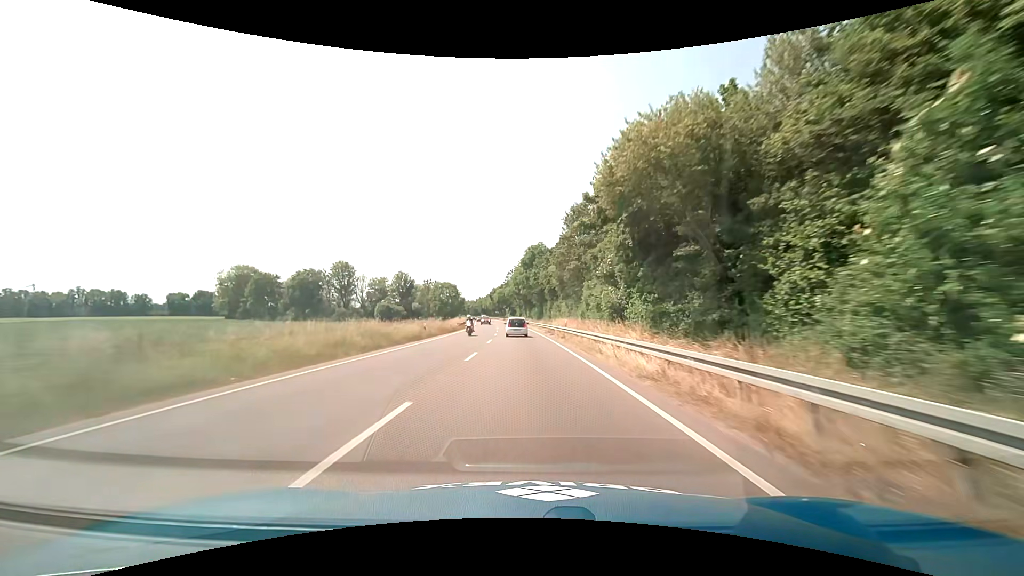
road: primary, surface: asphalt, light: Day
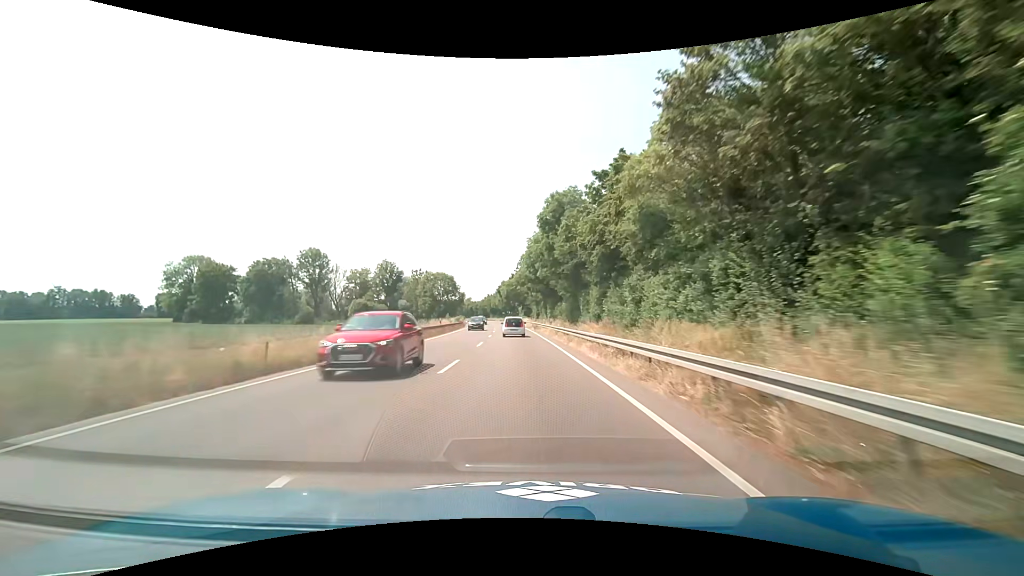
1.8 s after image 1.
(-0.6, +39.7) m; -2°
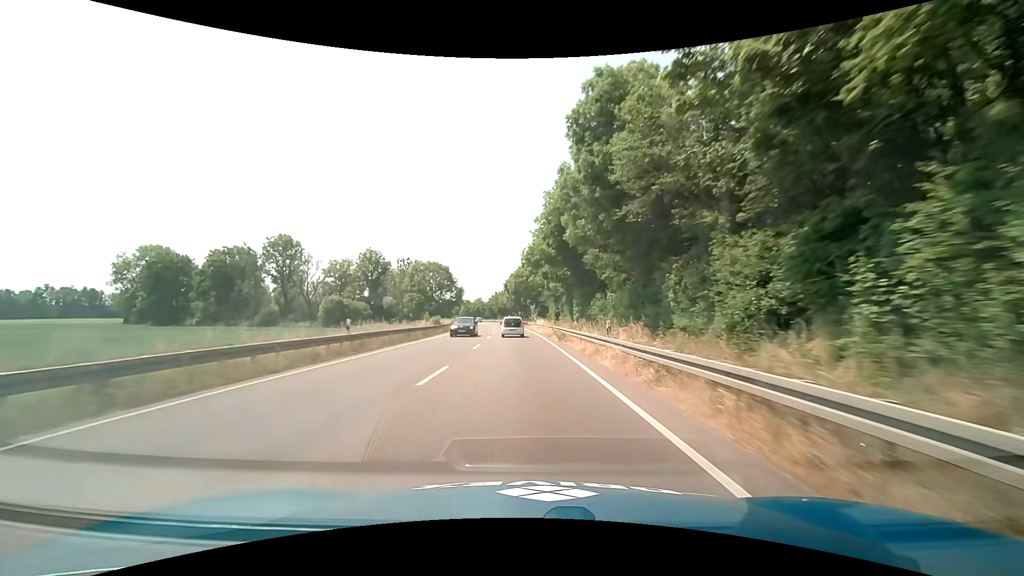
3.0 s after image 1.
(-0.3, +26.1) m; -1°
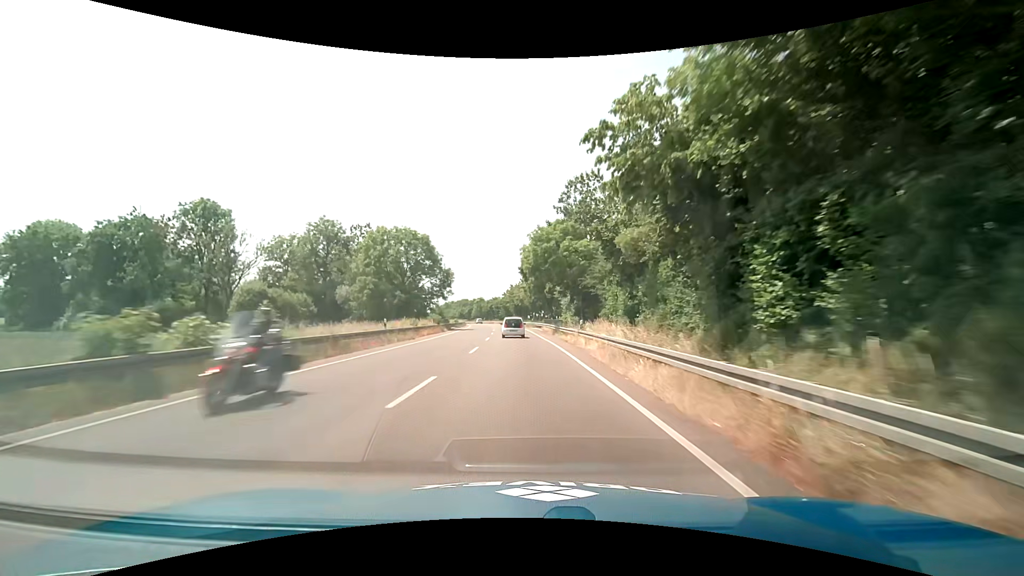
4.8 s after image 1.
(-0.8, +38.6) m; -3°
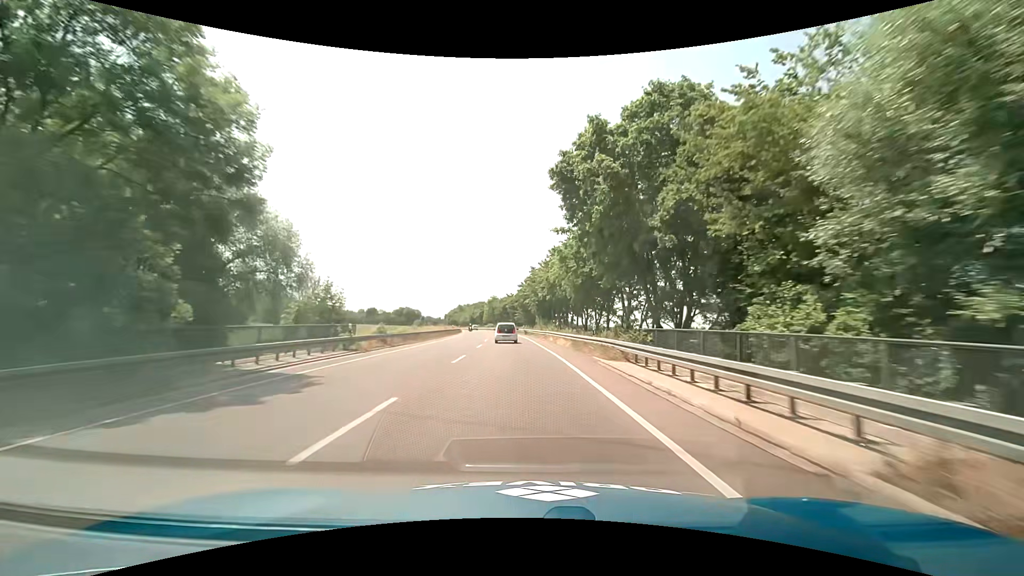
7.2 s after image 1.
(-1.4, +50.9) m; -3°
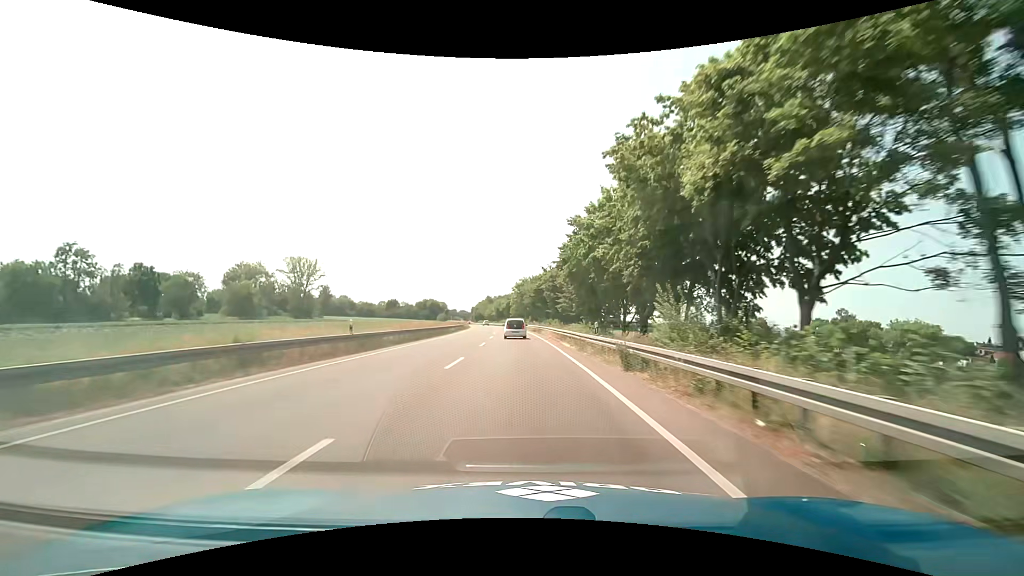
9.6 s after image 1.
(-1.8, +51.4) m; -4°
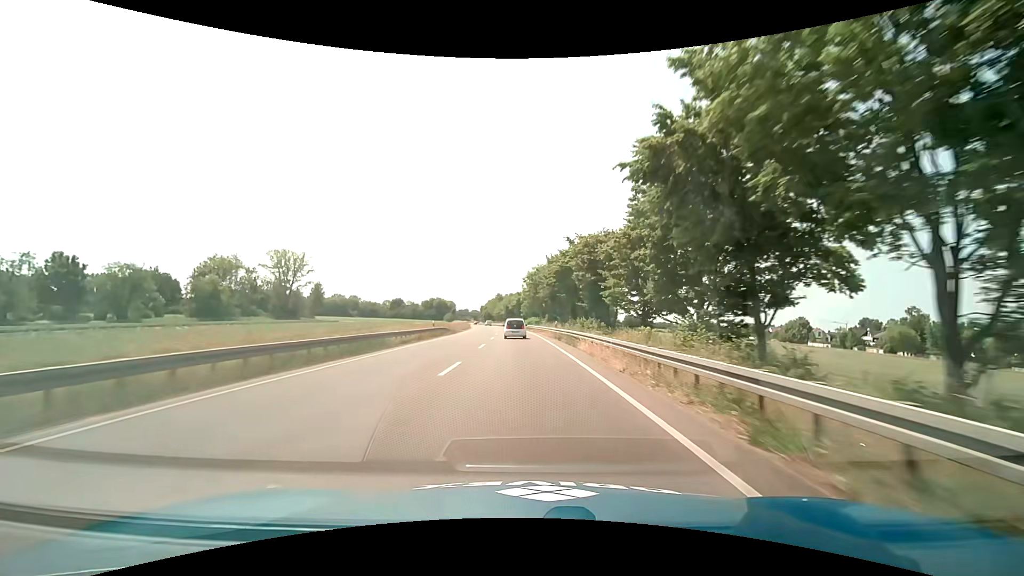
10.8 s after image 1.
(-0.4, +25.6) m; -2°
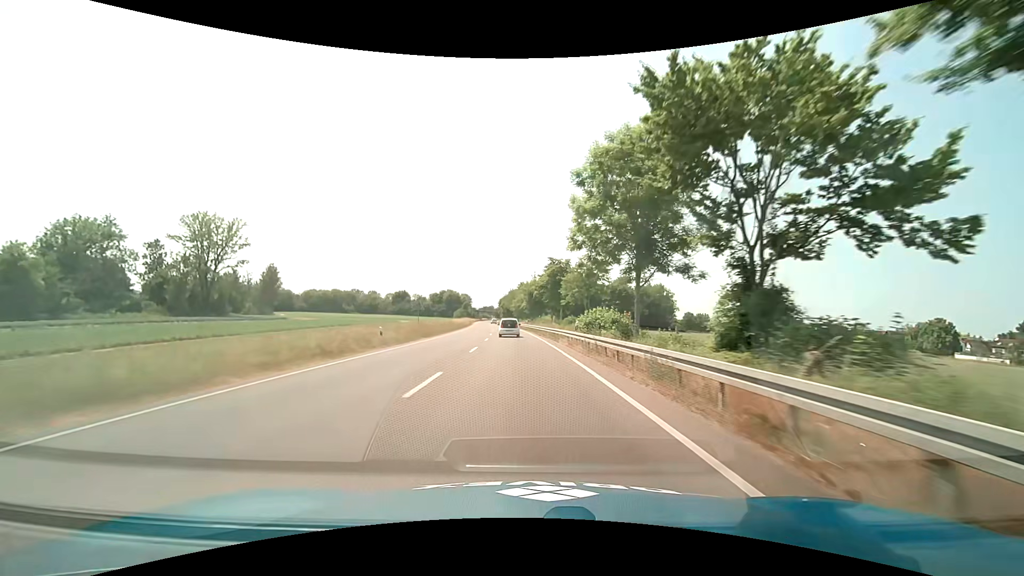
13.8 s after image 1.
(-1.8, +63.3) m; -3°
(0, +10) (0, +20) (0, +30) (-1, +40) (-1, +50) (-2, +60) (-2, +70) (-3, +80) (-4, +90) (-5, +100) m
